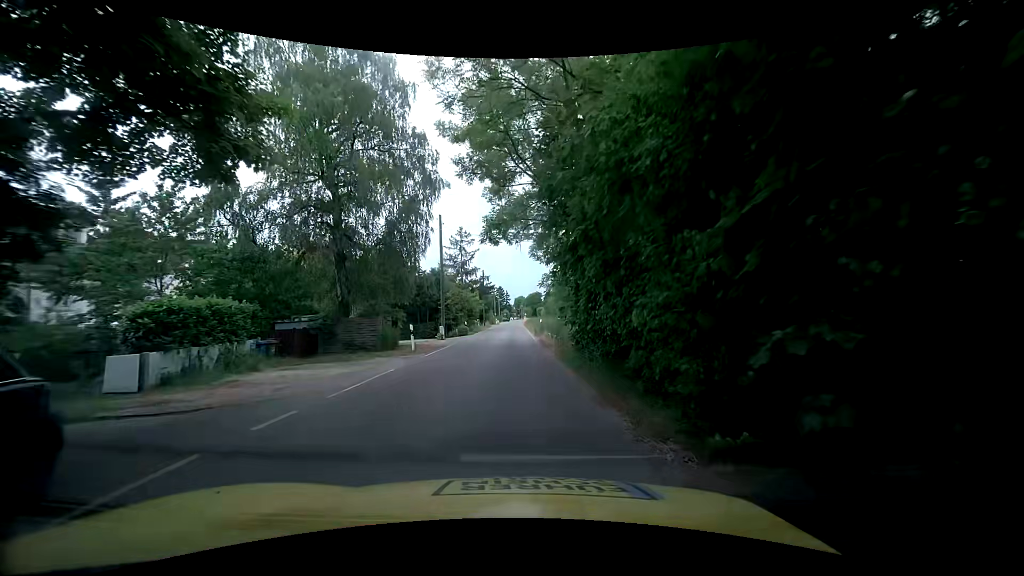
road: unclassified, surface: asphalt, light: Day
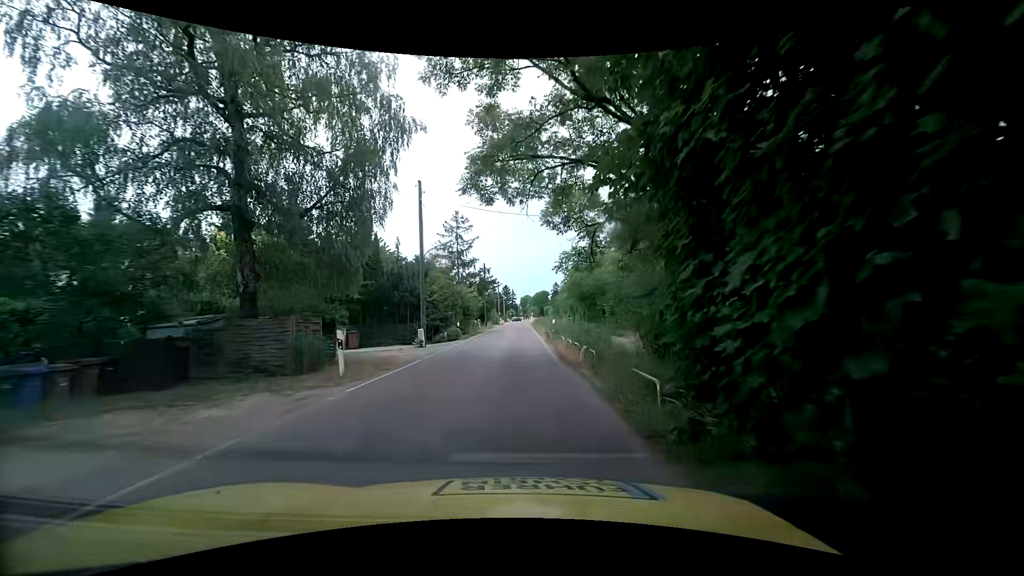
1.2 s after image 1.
(-0.1, +9.0) m; -1°
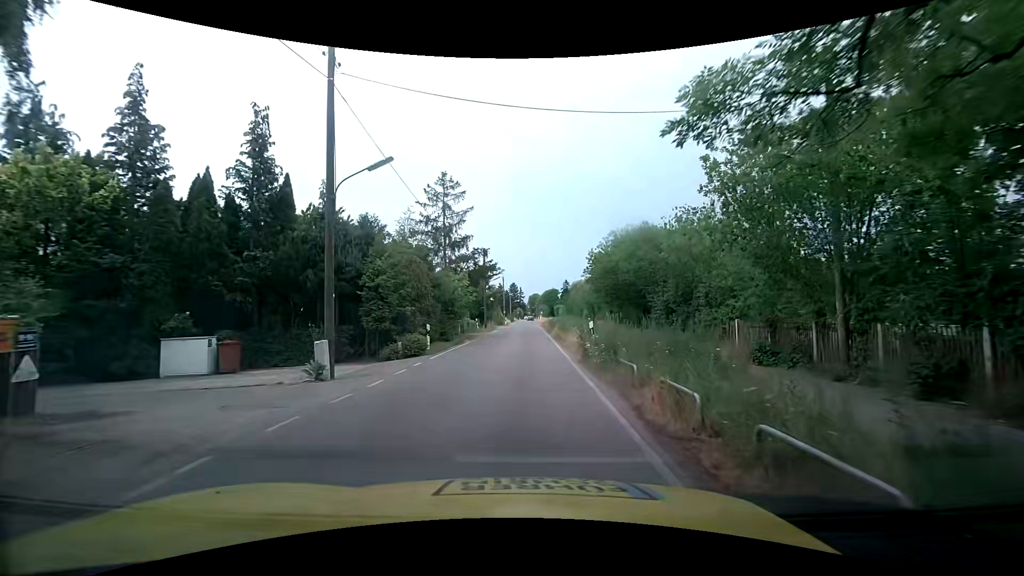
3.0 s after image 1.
(-0.2, +13.6) m; -2°
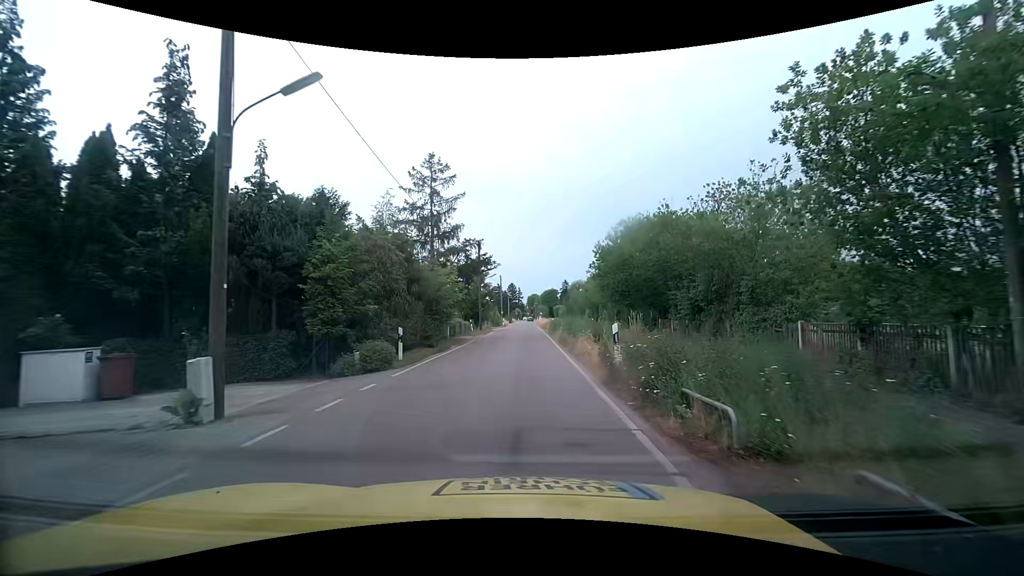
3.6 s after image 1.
(+0.1, +4.6) m; 0°
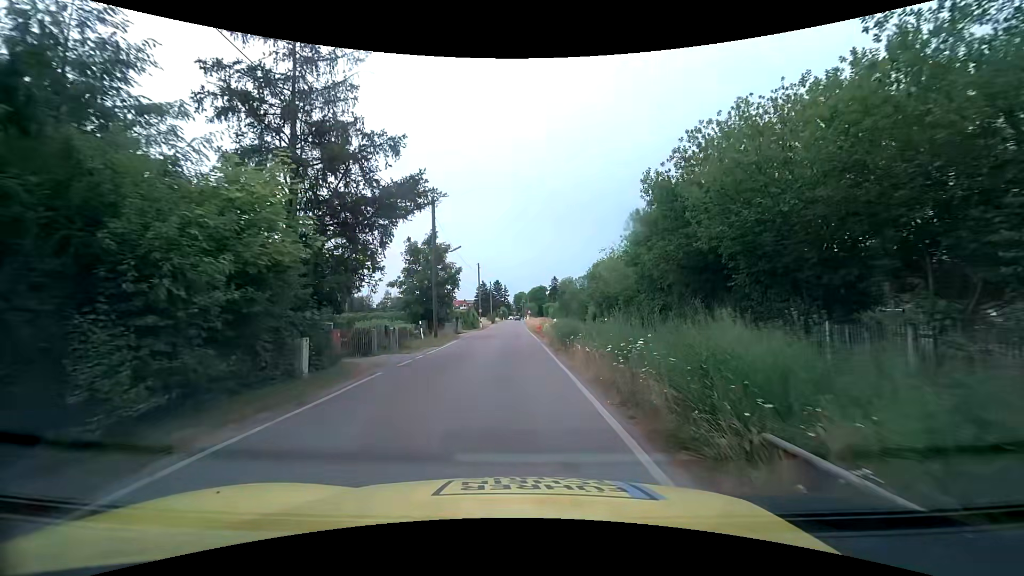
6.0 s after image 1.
(+0.3, +18.2) m; +2°
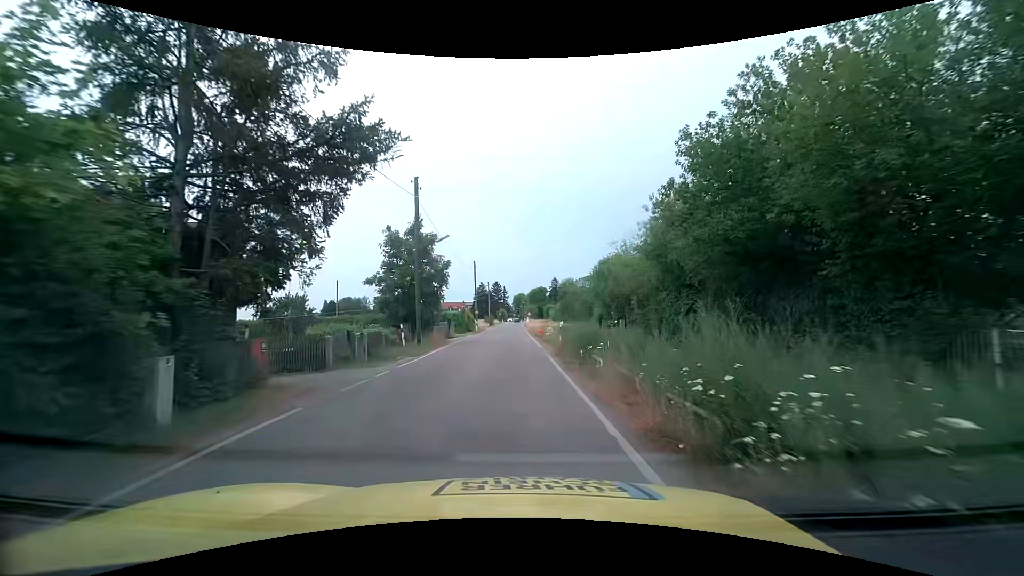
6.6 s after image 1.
(0.0, +4.6) m; 0°
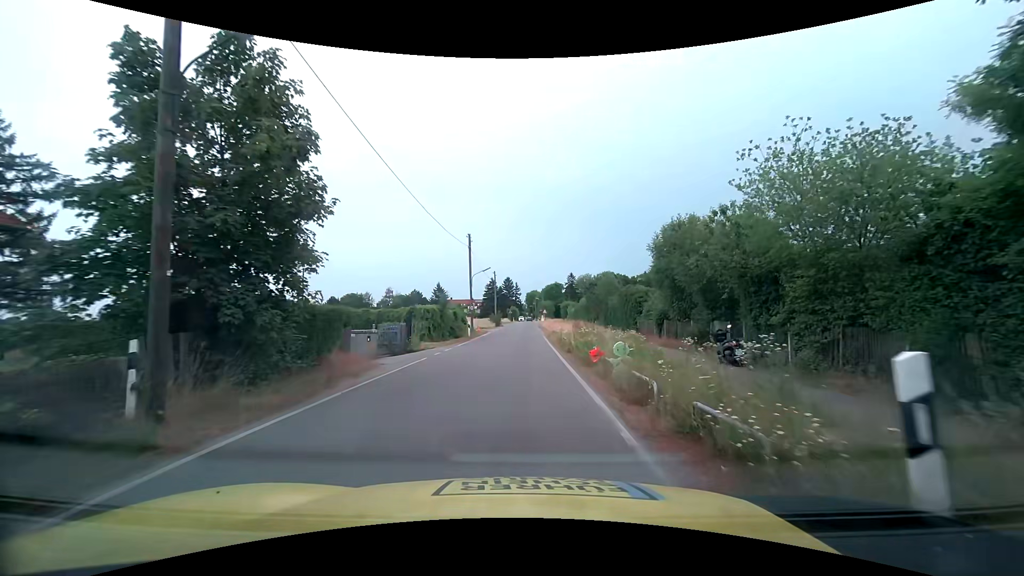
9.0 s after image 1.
(-0.2, +18.2) m; -1°
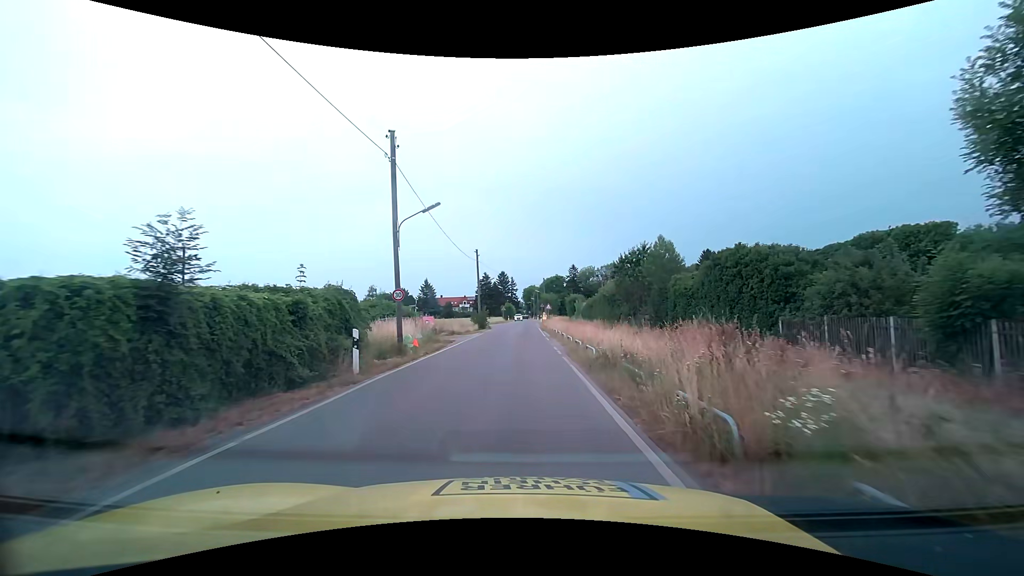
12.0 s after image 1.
(0.0, +22.7) m; 0°
(0, +10) (0, +20) (0, +30) (+1, +40) (+1, +50) (+1, +60) (+1, +70) (+1, +80) (+1, +90) (+1, +100) m
